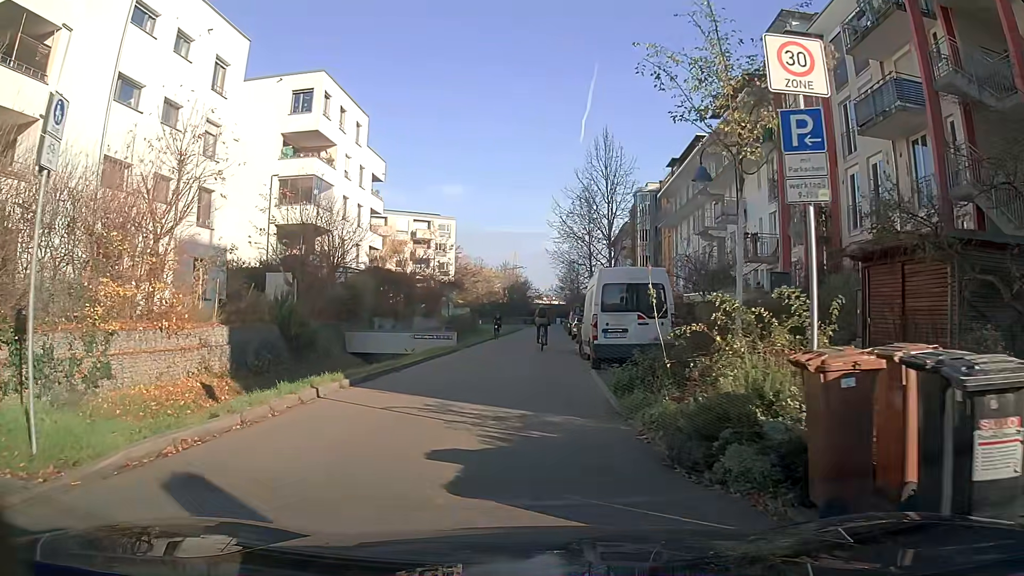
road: residential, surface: asphalt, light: Day
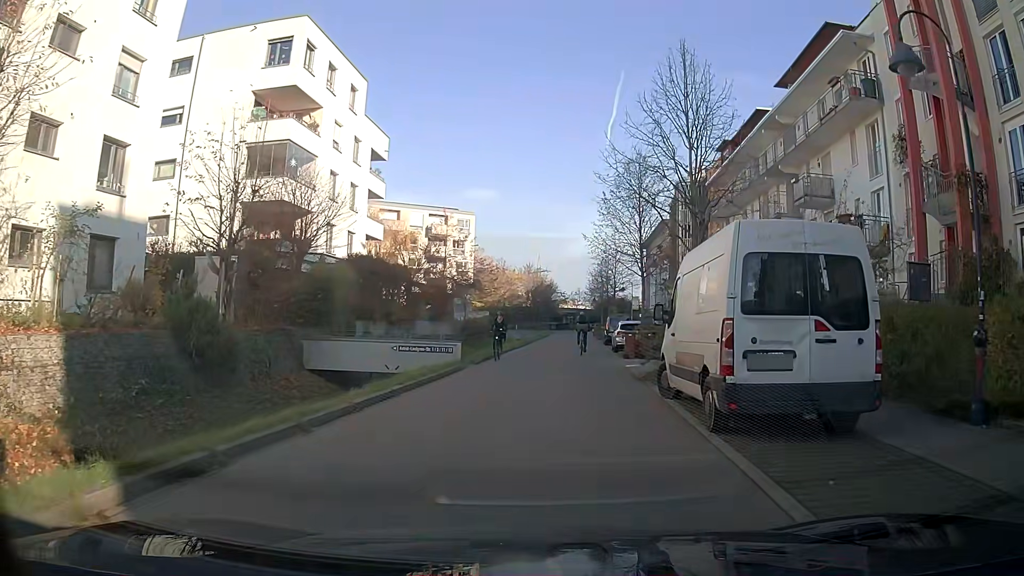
(-0.1, +8.9) m; 0°
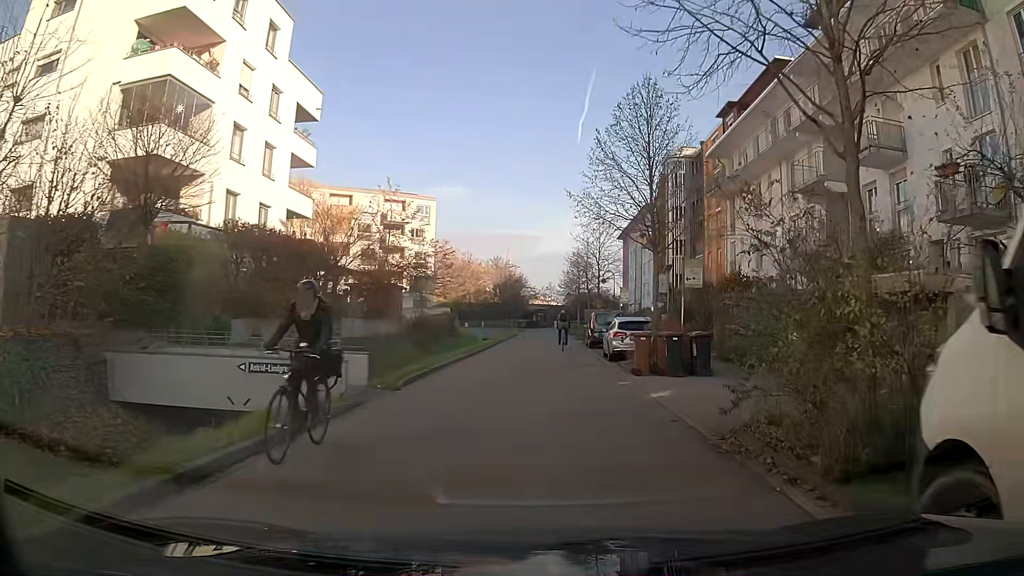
(+0.2, +9.3) m; +3°
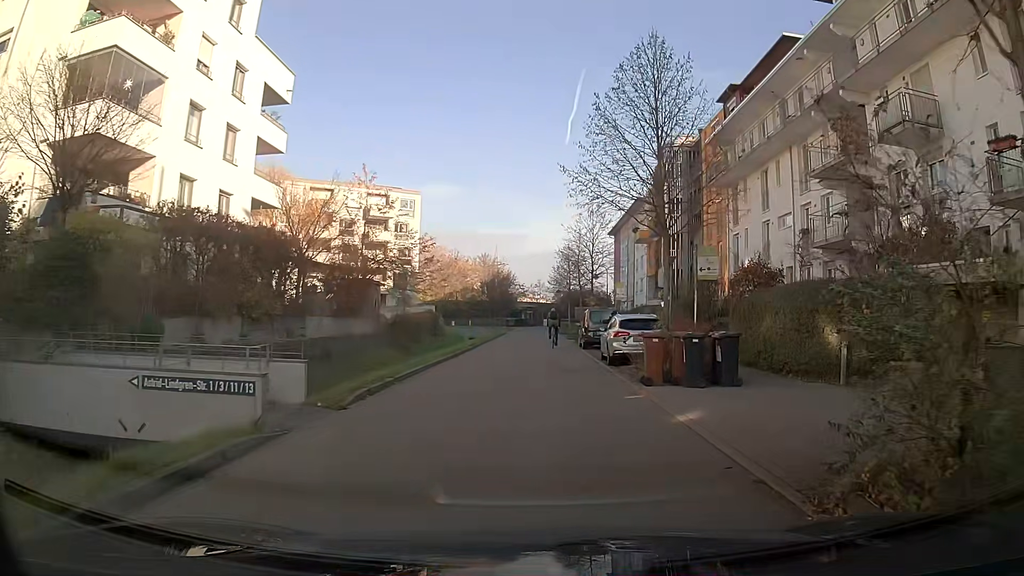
(0.0, +3.1) m; 0°
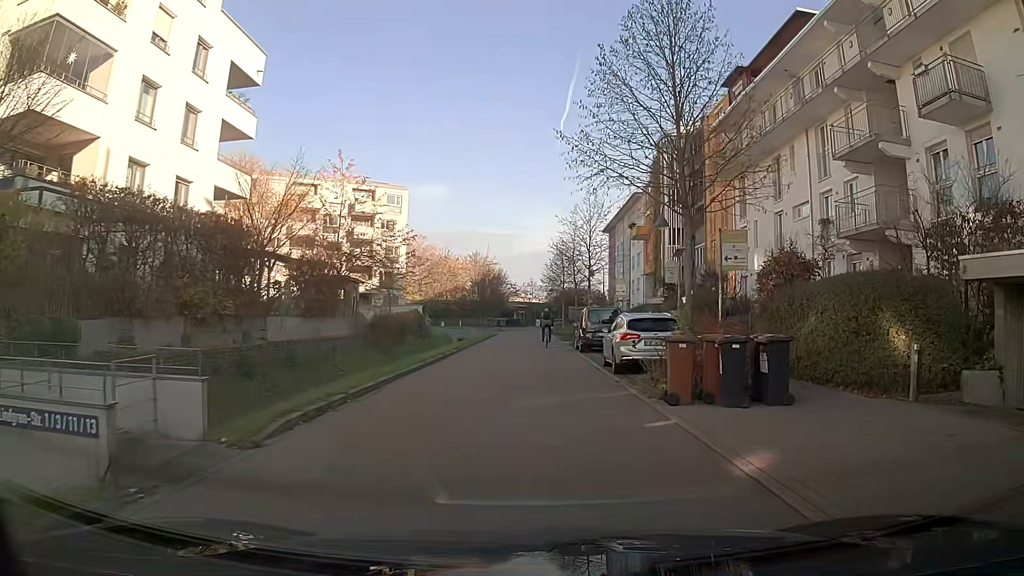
(0.0, +3.1) m; 0°
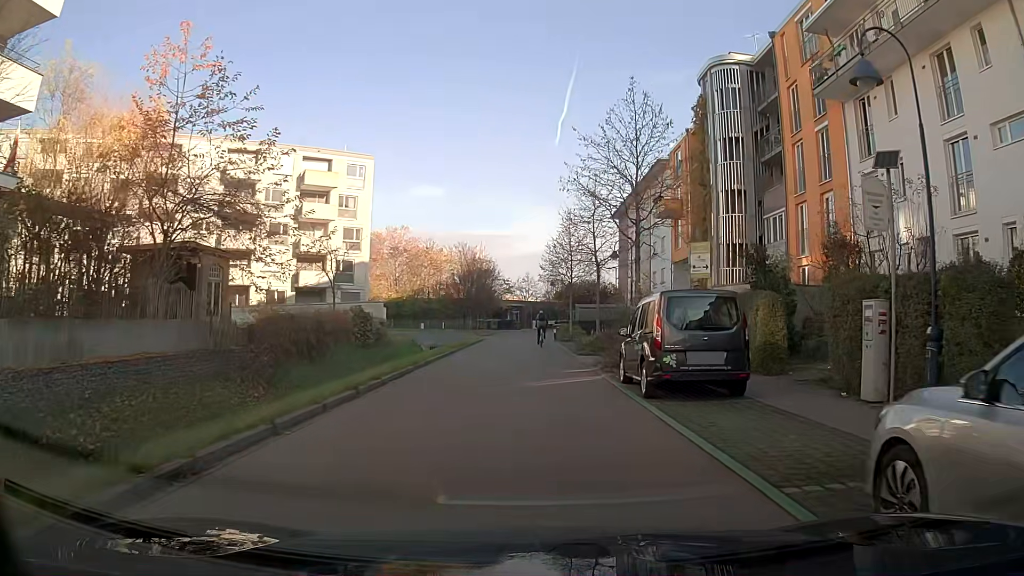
(0.0, +15.9) m; 0°
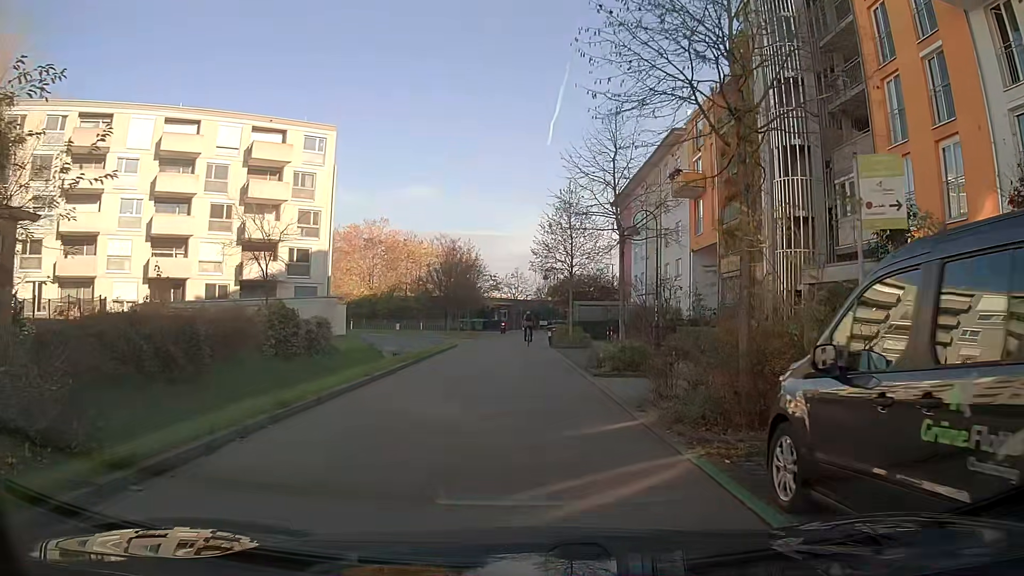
(+0.1, +9.8) m; +1°
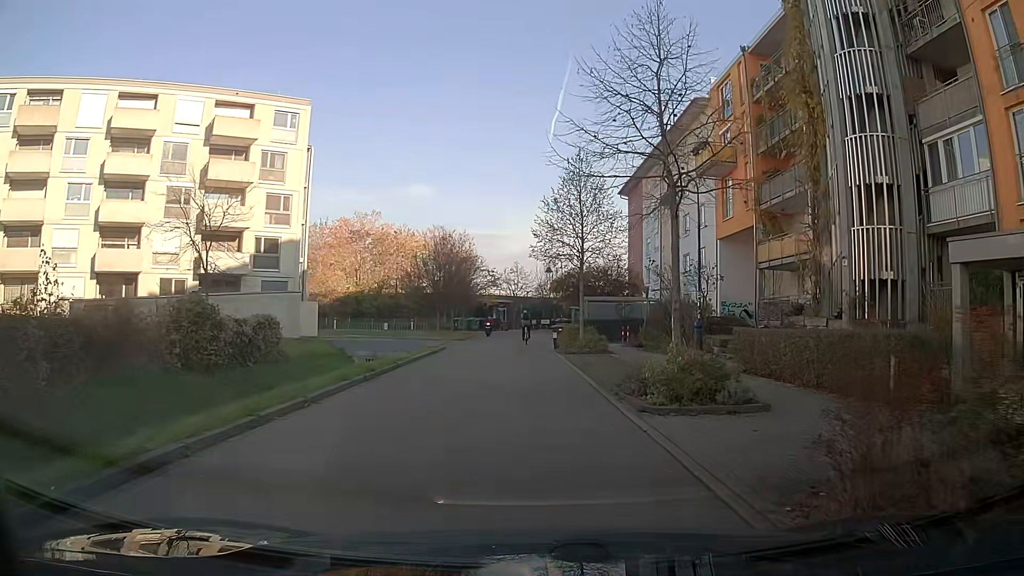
(0.0, +6.6) m; 0°
(0, +10) (0, +20) (-1, +30) (-1, +40) (-1, +50) (-1, +60) (+1, +70) (+5, +79) (+12, +86) (+19, +93) m
